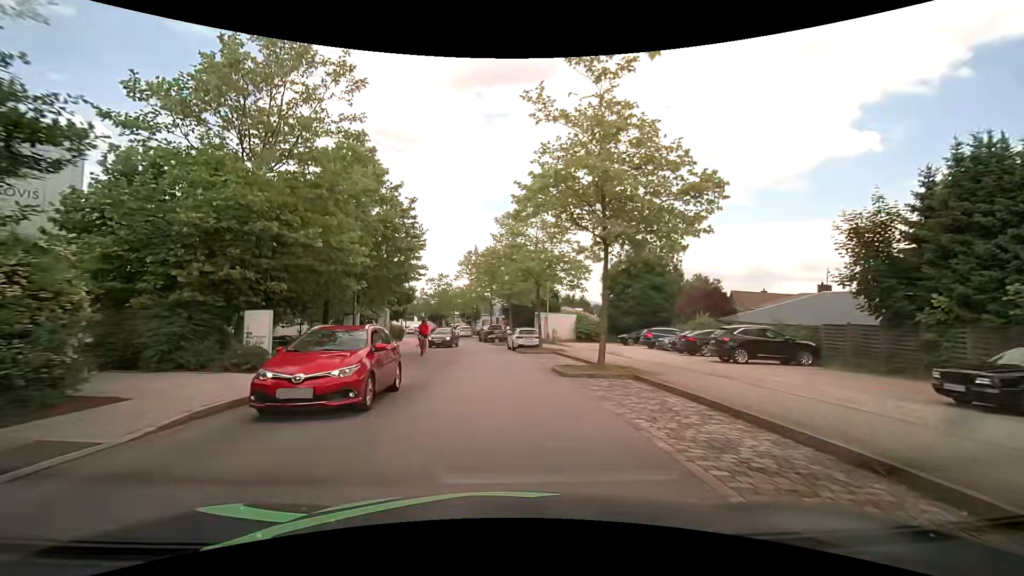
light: Day
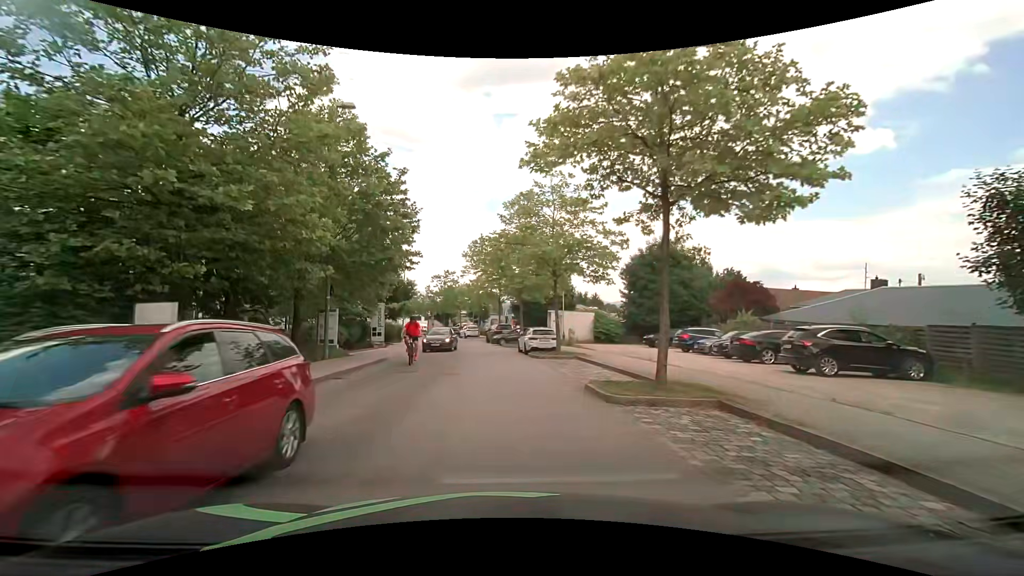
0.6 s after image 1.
(-0.1, +5.1) m; -1°
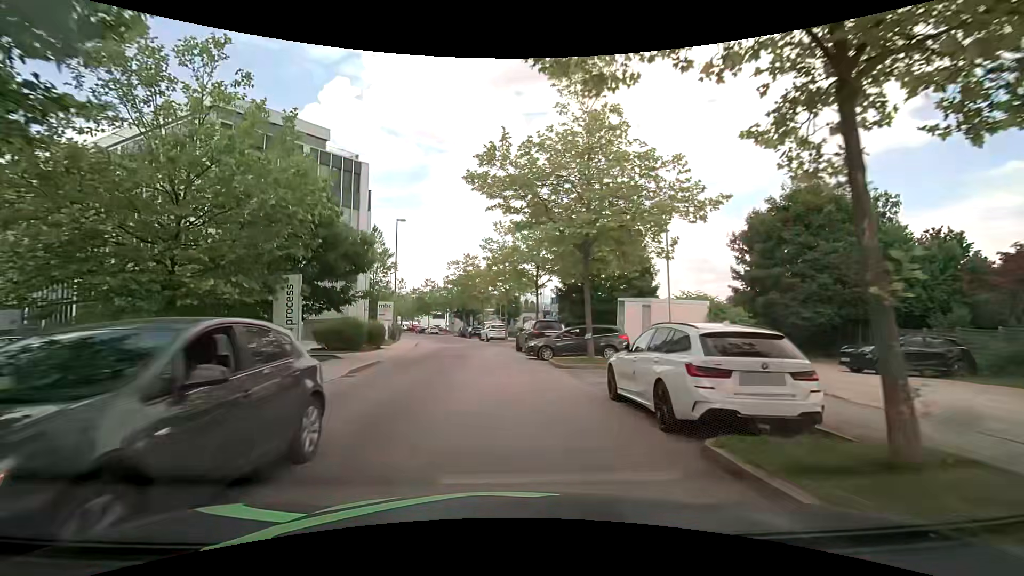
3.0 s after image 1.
(-0.6, +19.7) m; -3°
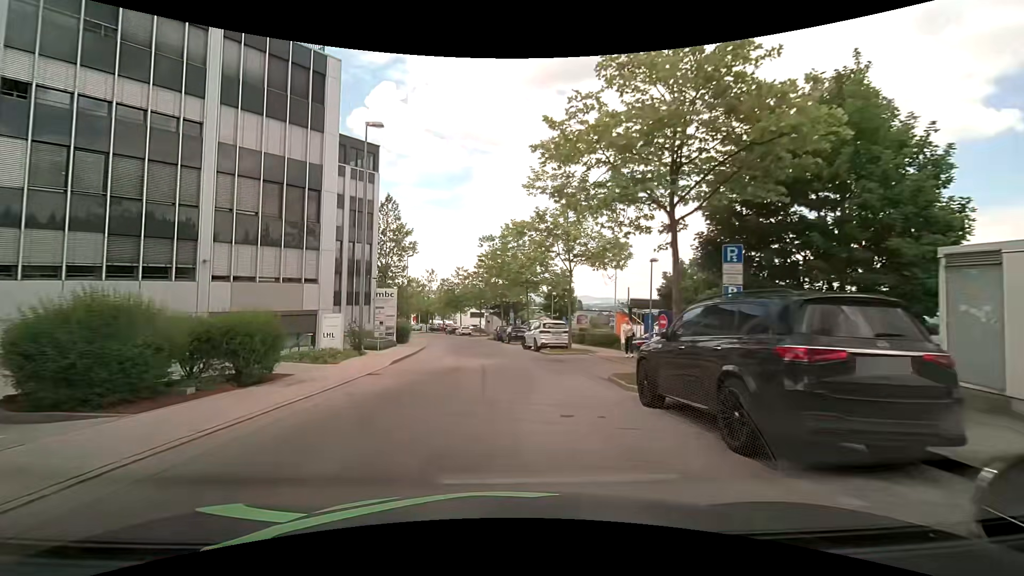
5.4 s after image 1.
(-1.1, +20.0) m; -6°
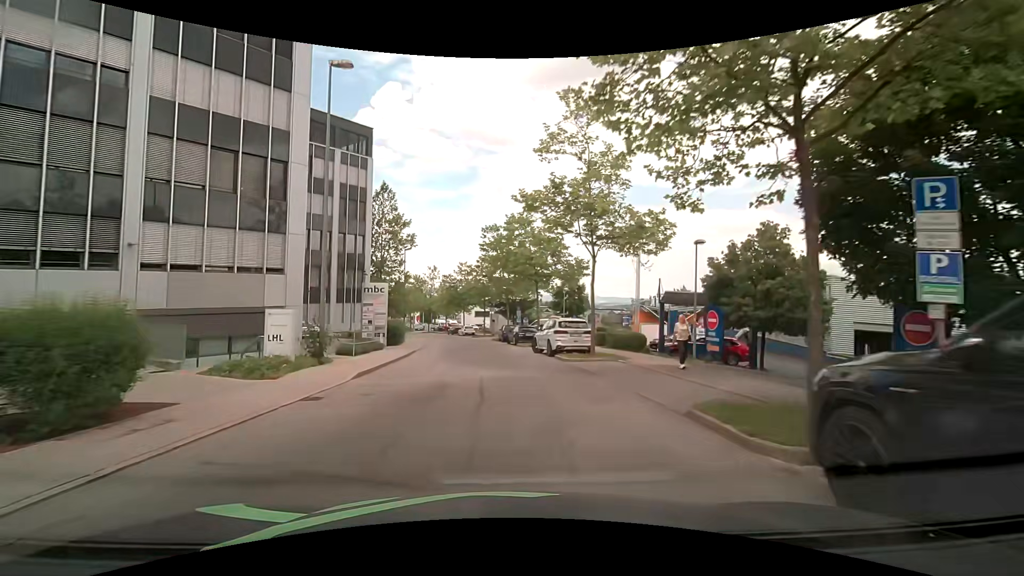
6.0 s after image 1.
(0.0, +5.2) m; -1°
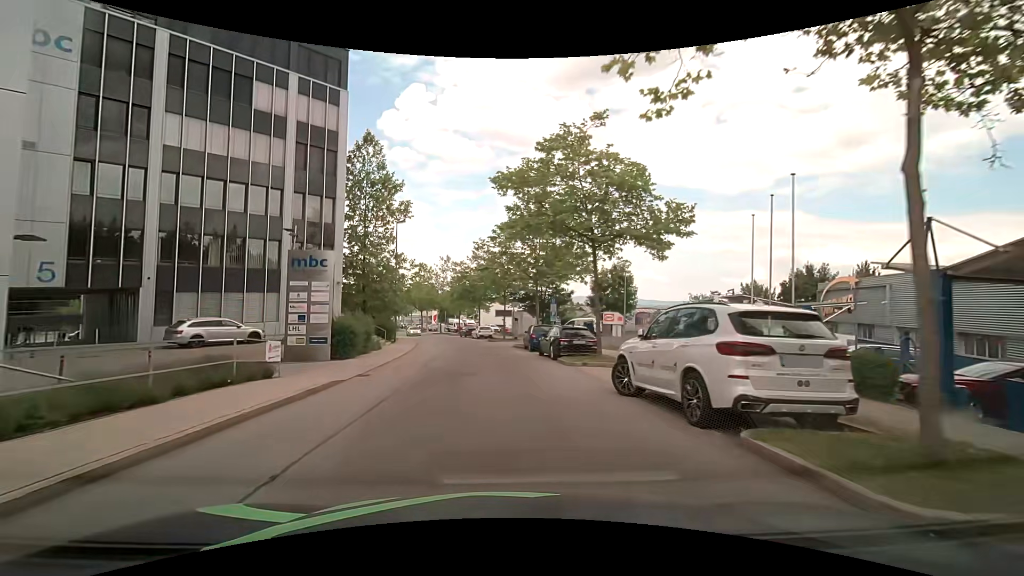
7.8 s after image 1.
(-0.3, +15.4) m; -2°
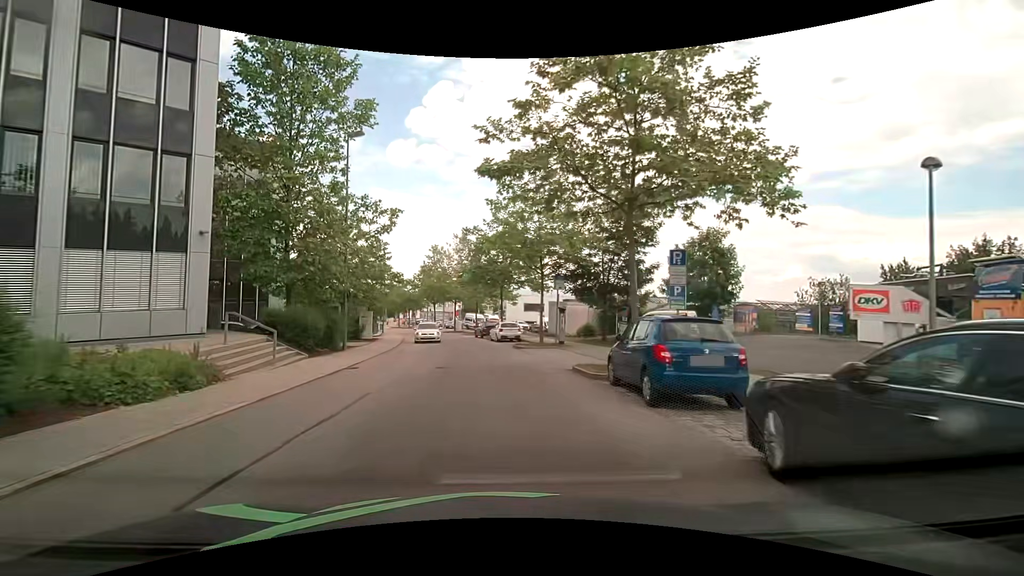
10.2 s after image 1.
(-0.7, +19.2) m; -4°
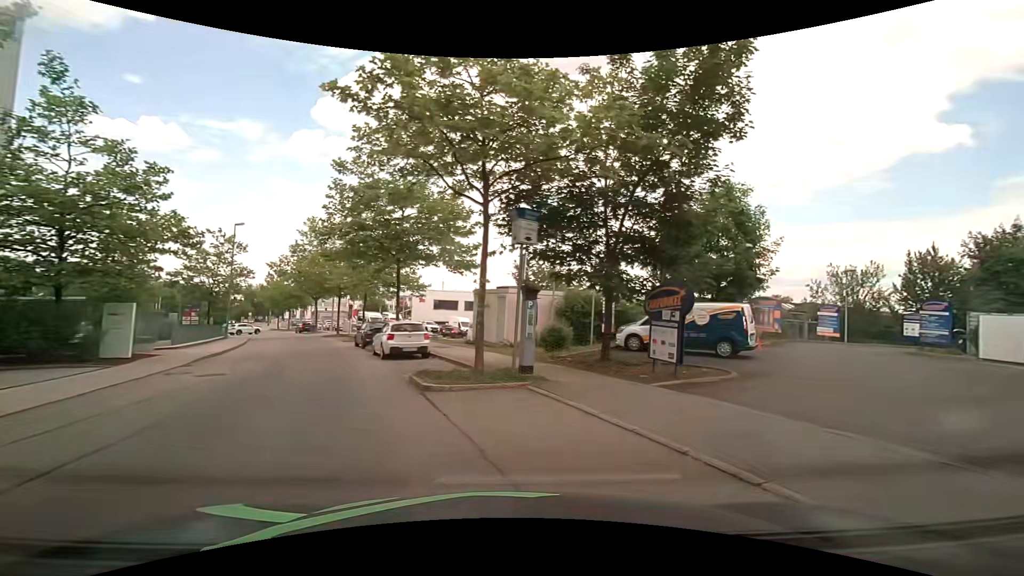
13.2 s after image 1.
(0.0, +15.5) m; +10°
